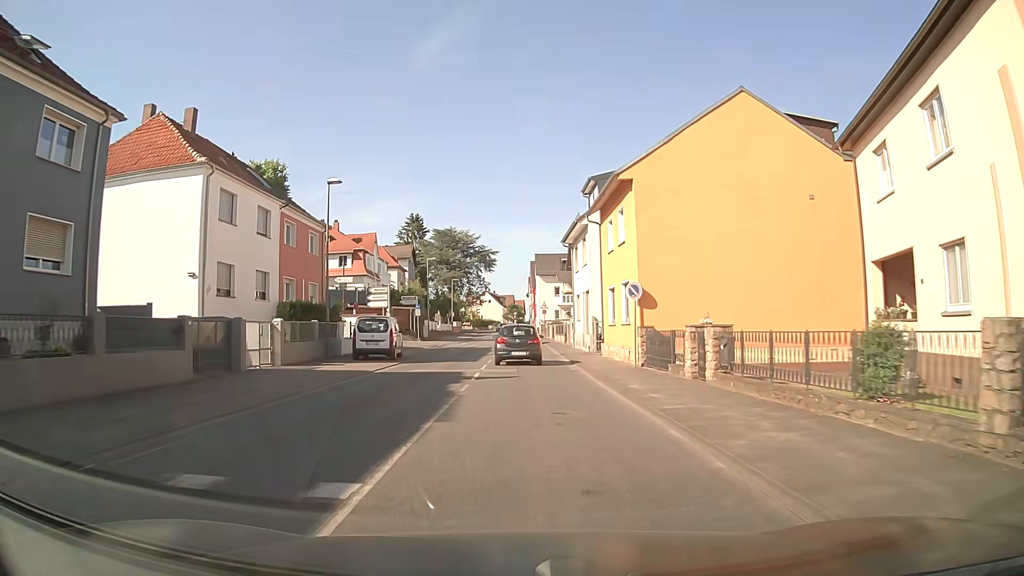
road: secondary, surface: asphalt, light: Day
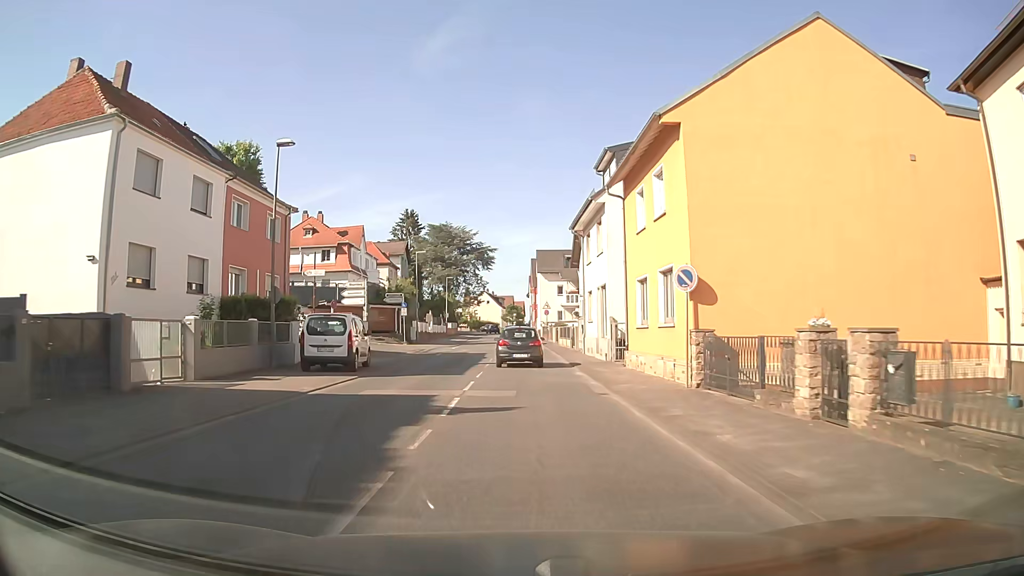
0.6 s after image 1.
(0.0, +6.9) m; 0°
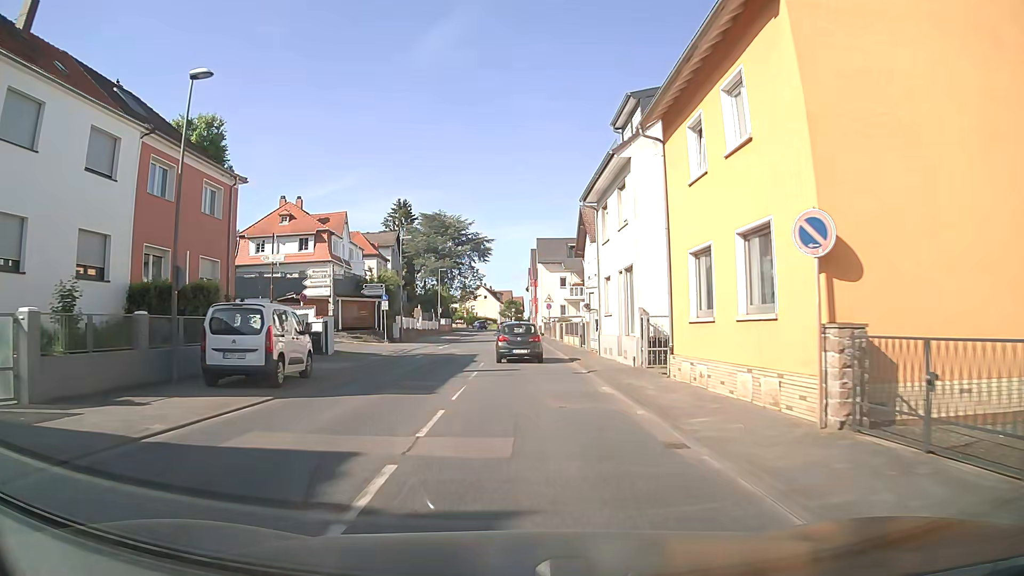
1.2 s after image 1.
(0.0, +7.0) m; 0°
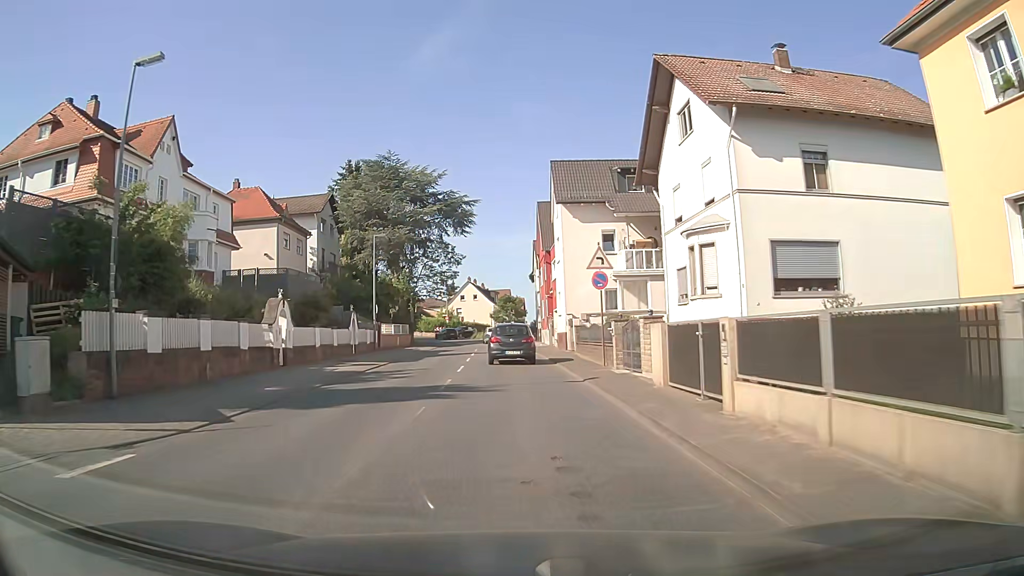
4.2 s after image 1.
(0.0, +36.3) m; 0°
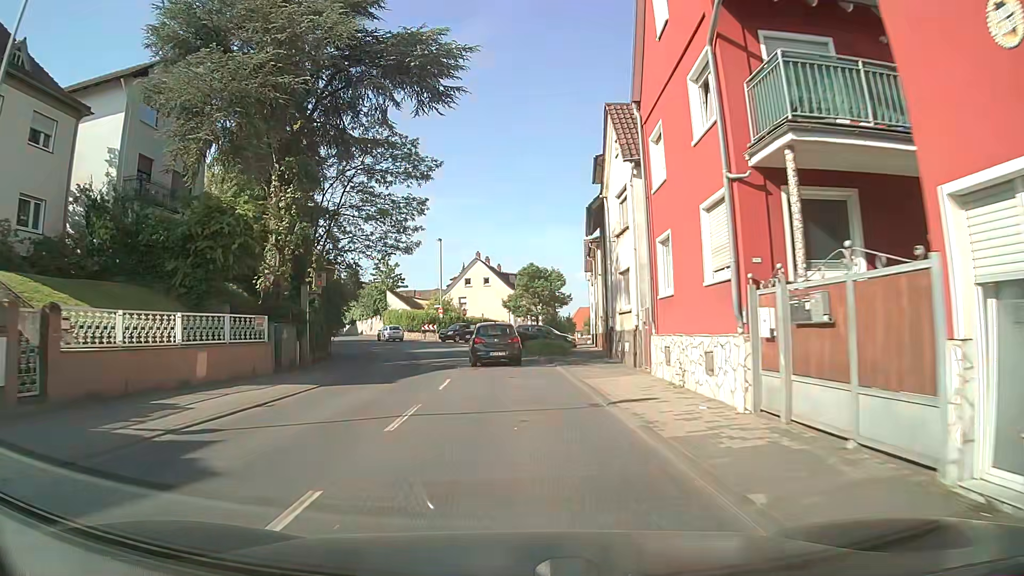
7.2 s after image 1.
(-1.0, +36.6) m; -3°
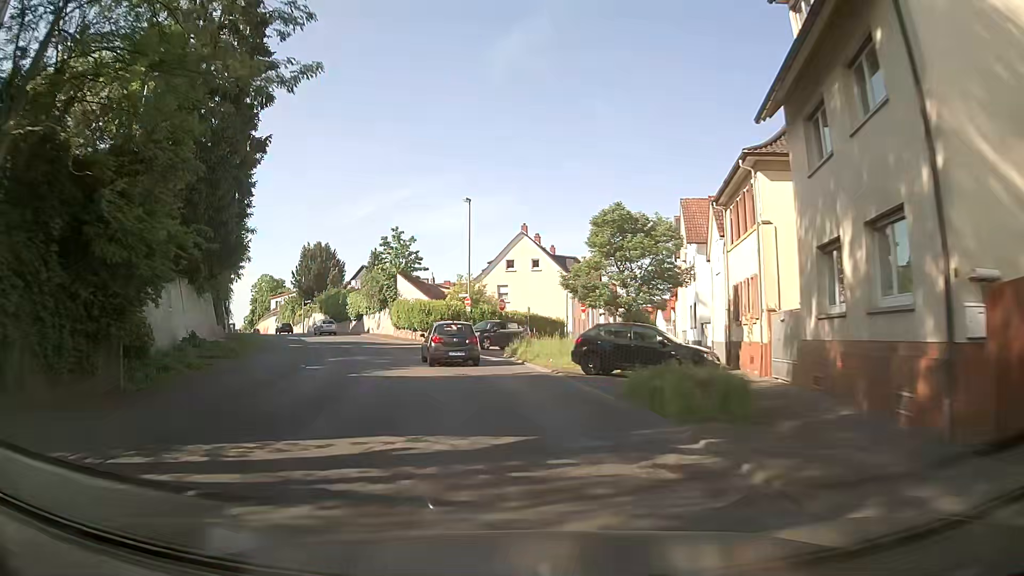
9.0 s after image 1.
(-0.2, +21.1) m; -3°
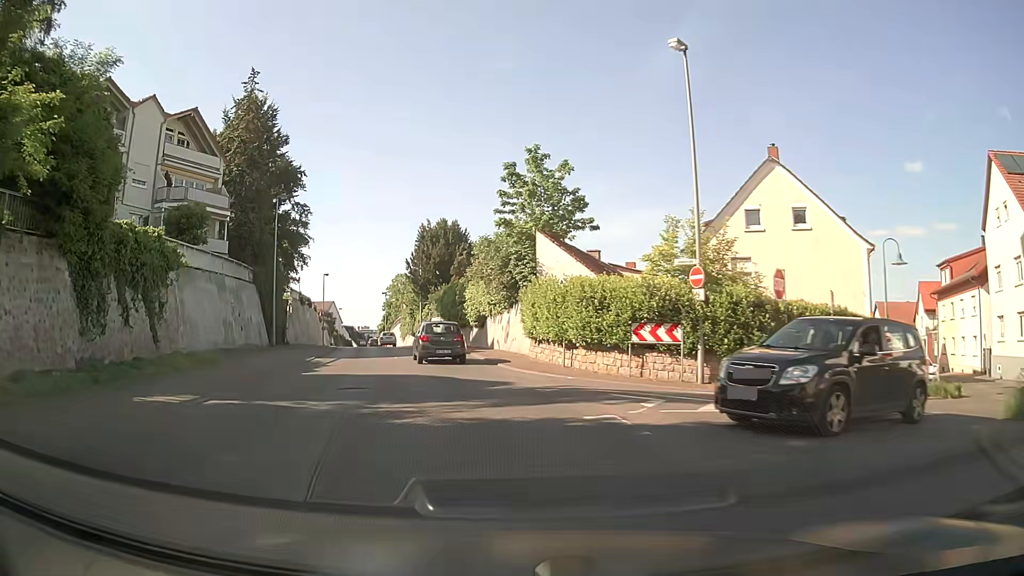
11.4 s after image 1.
(-3.4, +27.8) m; -14°
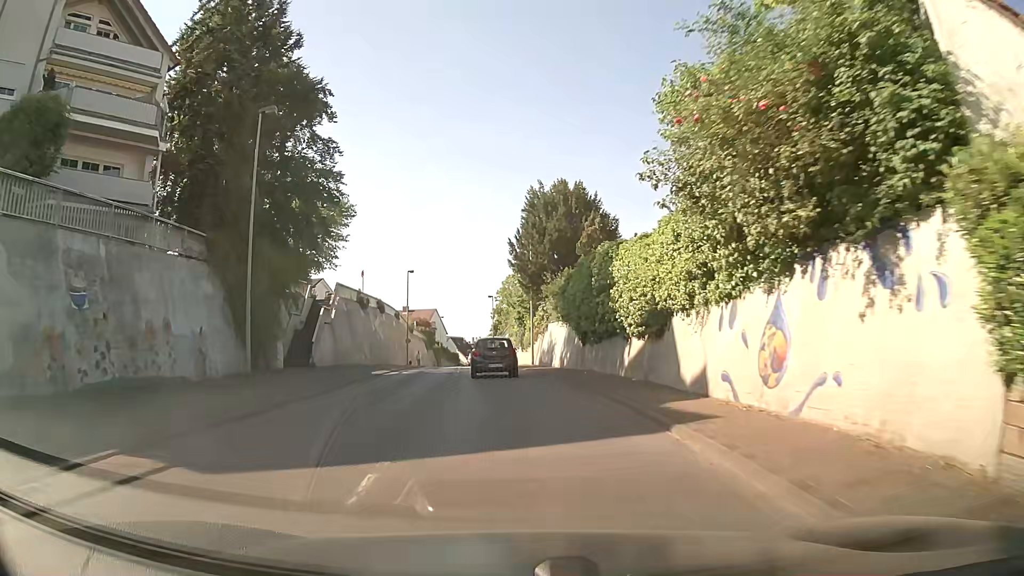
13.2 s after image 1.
(-2.6, +21.7) m; -12°
(0, +10) (0, +20) (-1, +30) (-1, +40) (-2, +50) (-3, +60) (-4, +70) (-5, +80) (-5, +90) (-6, +100) m
